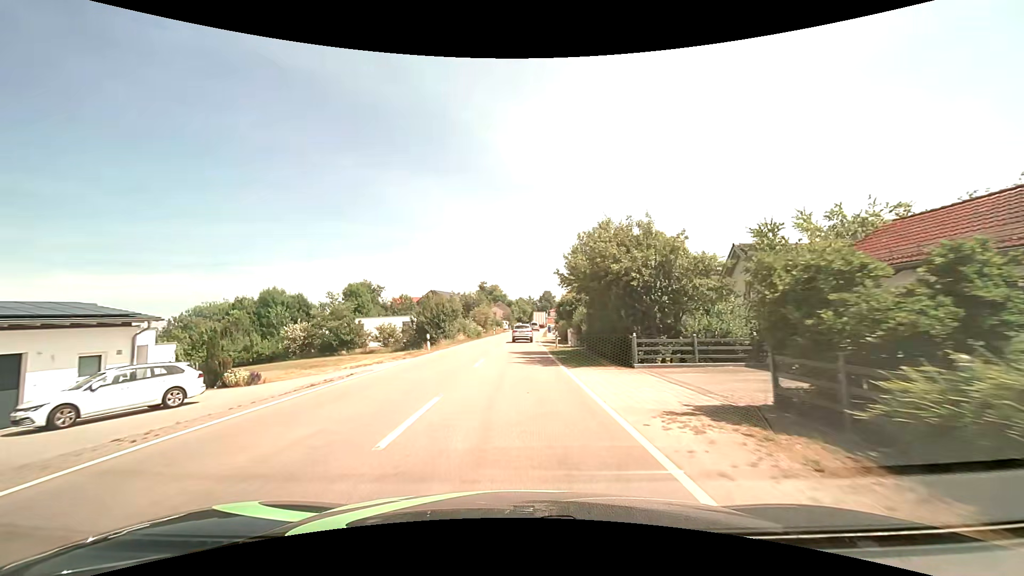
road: tertiary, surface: asphalt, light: Day
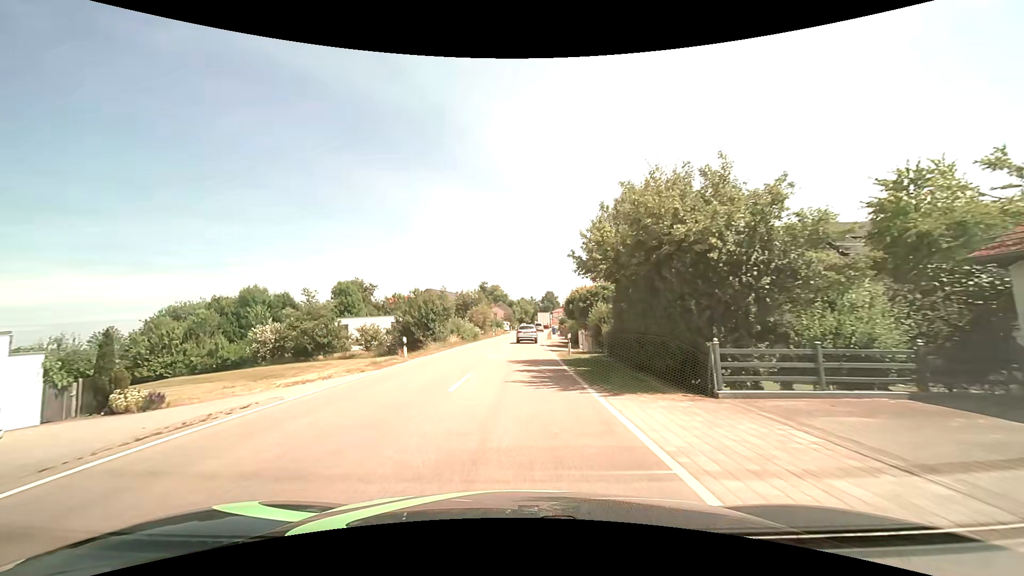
(0.0, +6.7) m; 0°
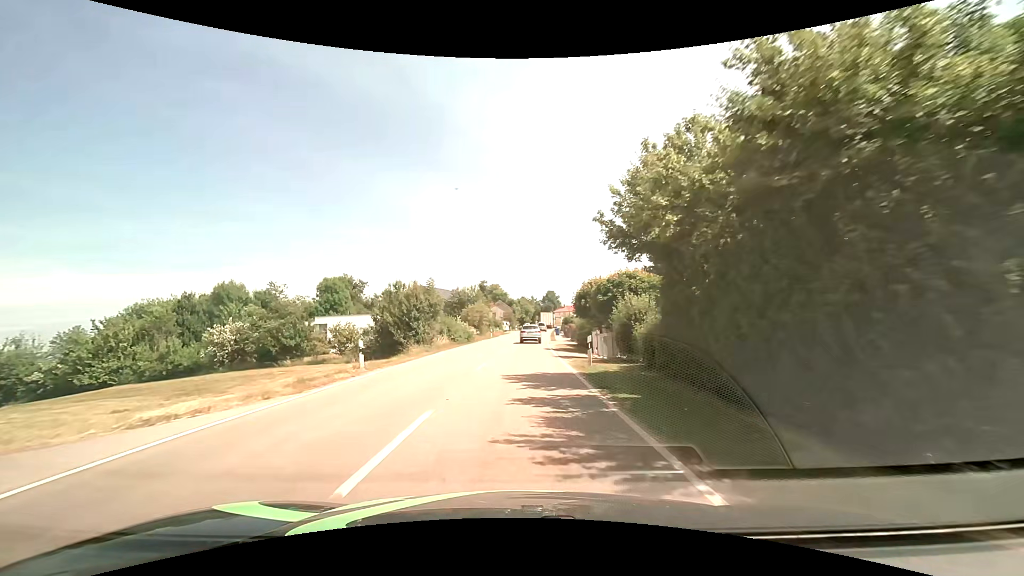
(0.0, +6.7) m; 0°
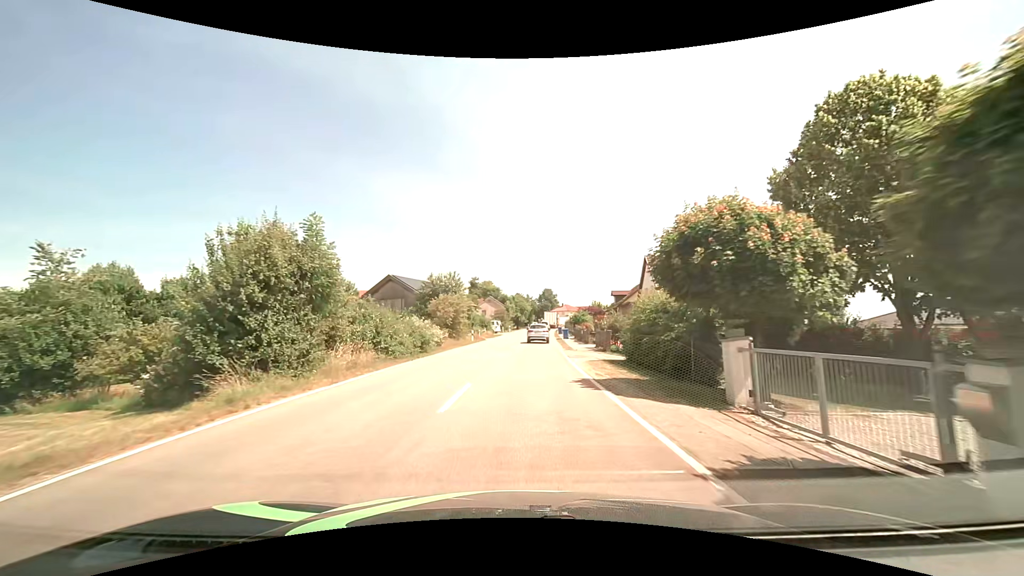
(0.0, +19.8) m; +1°
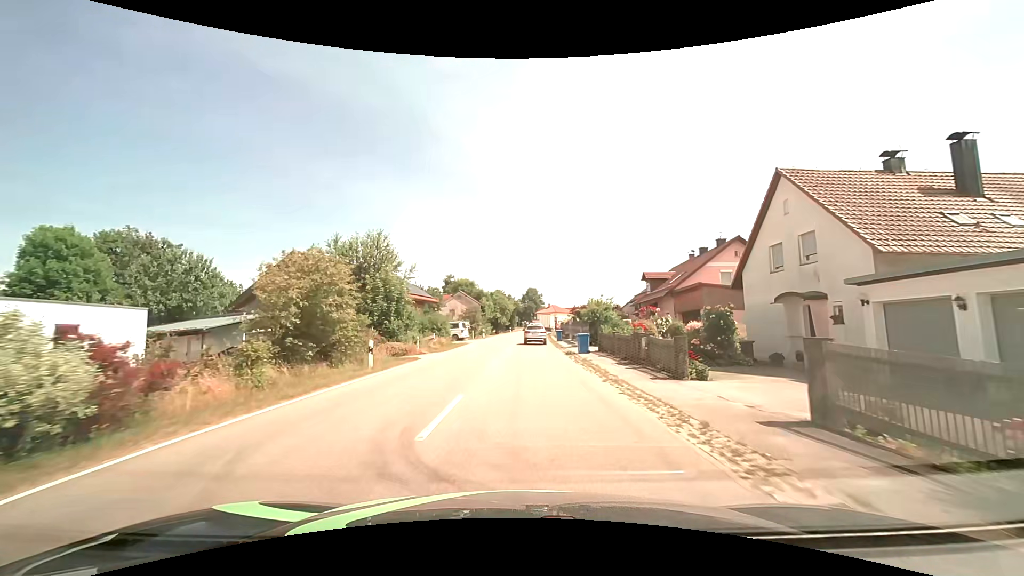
(+0.3, +25.8) m; +2°
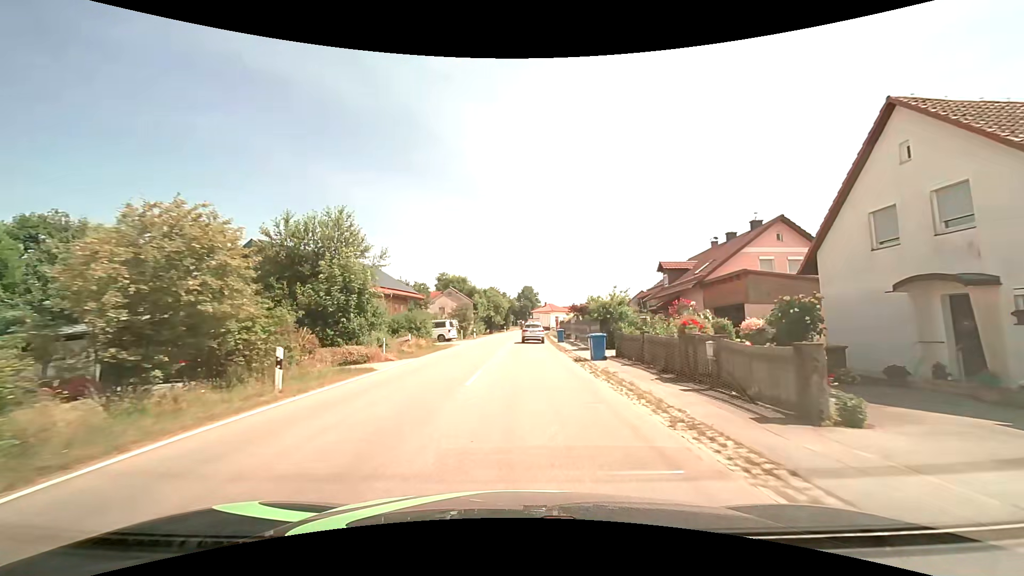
(0.0, +6.3) m; +1°
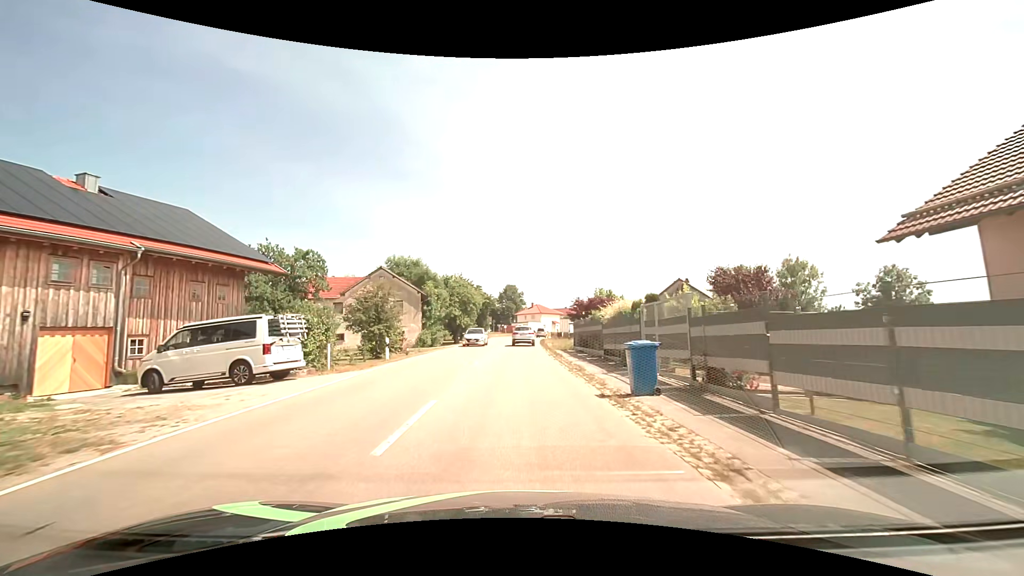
(+0.4, +30.6) m; +2°
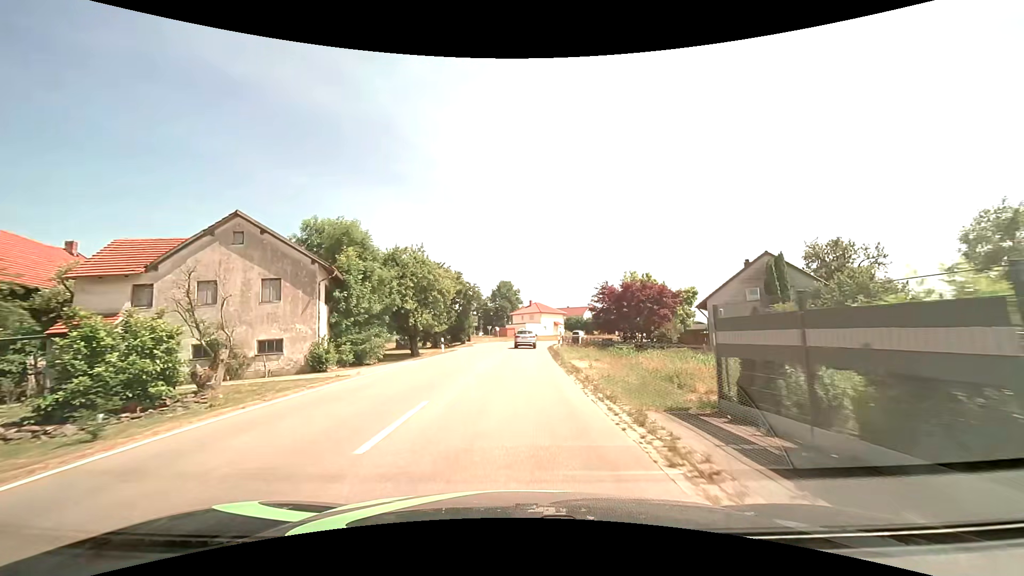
(+0.2, +23.4) m; +1°
(0, +10) (0, +20) (0, +30) (0, +40) (+1, +50) (+2, +60) (+3, +70) (+5, +80) (+8, +89) (+13, +98) m
